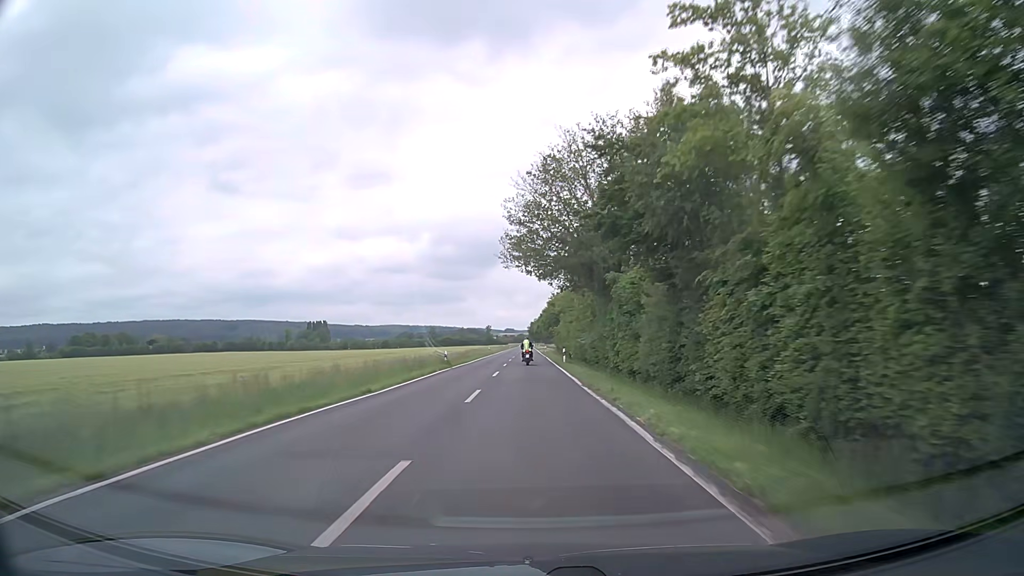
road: secondary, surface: asphalt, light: Day
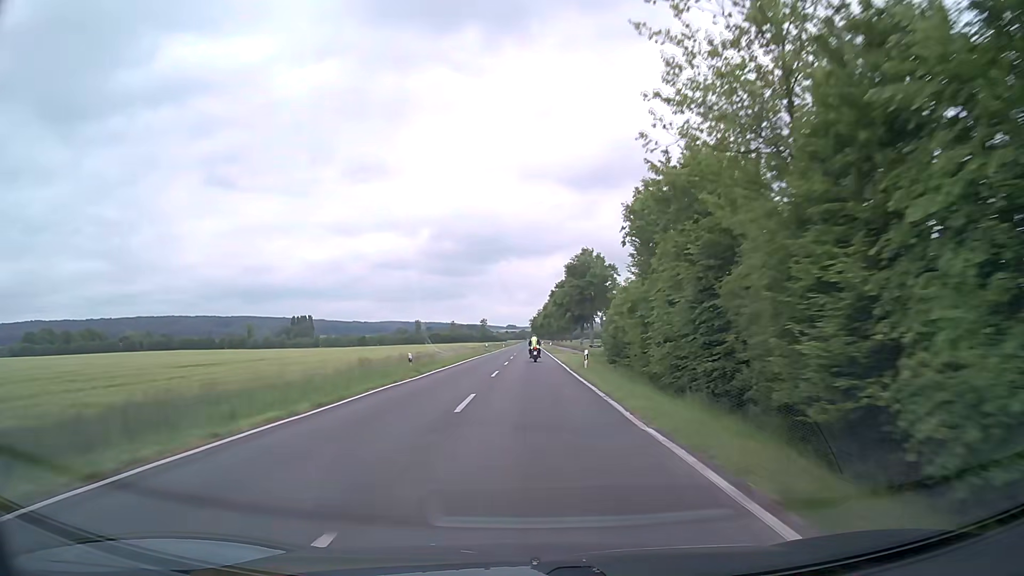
(+0.3, +62.9) m; 0°
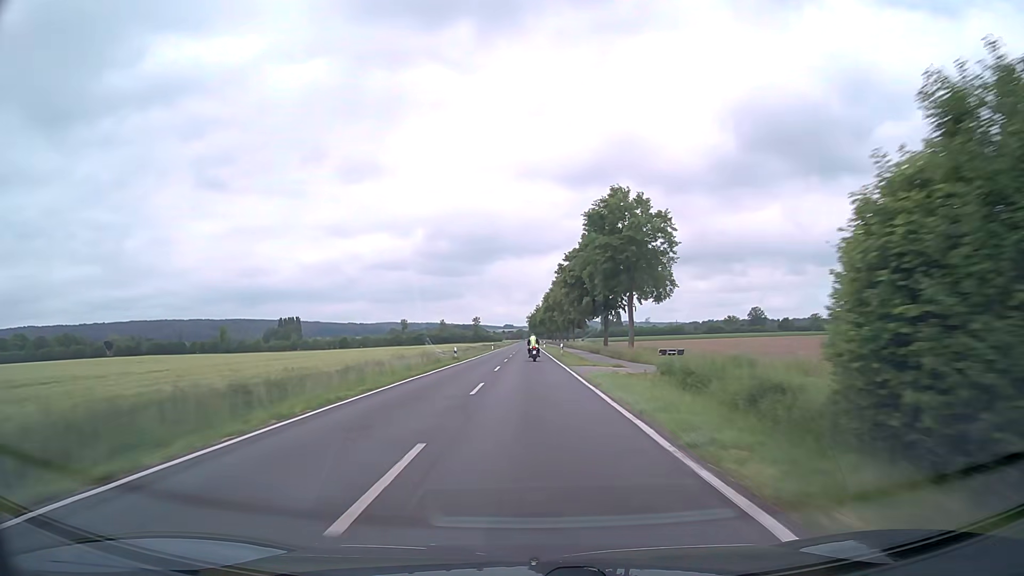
(0.0, +31.6) m; 0°
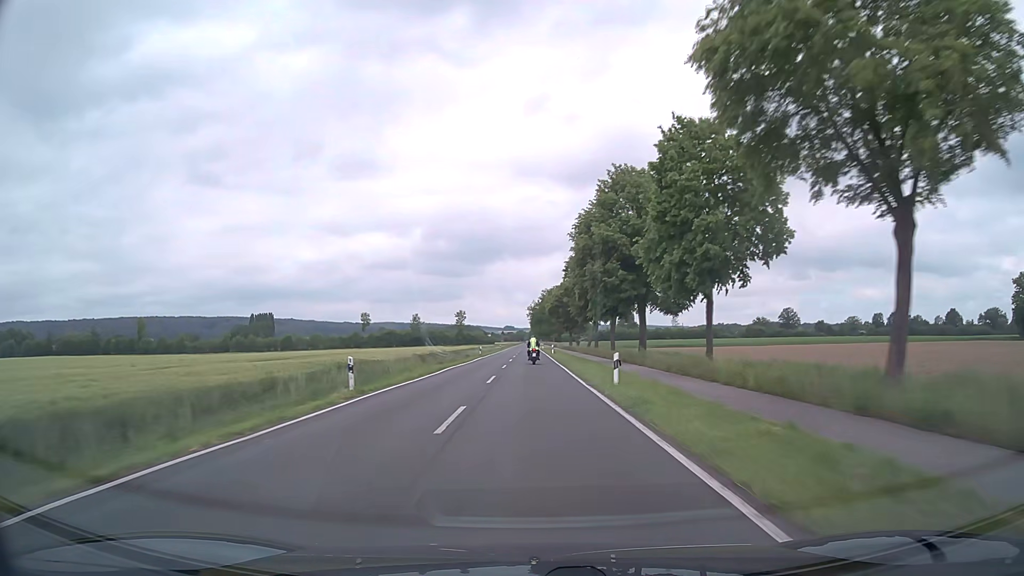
(-0.3, +78.9) m; 0°
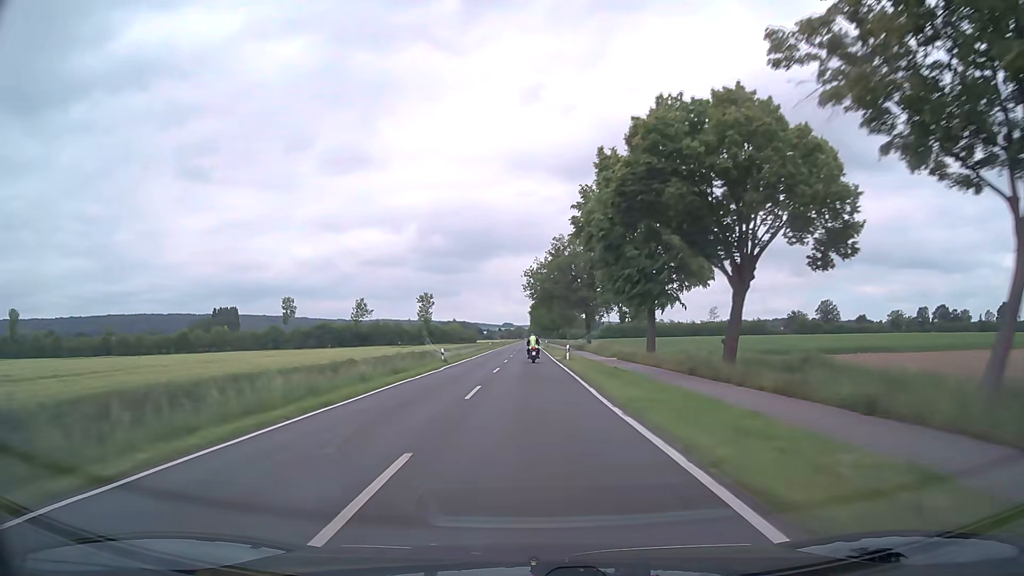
(+0.3, +78.3) m; 0°
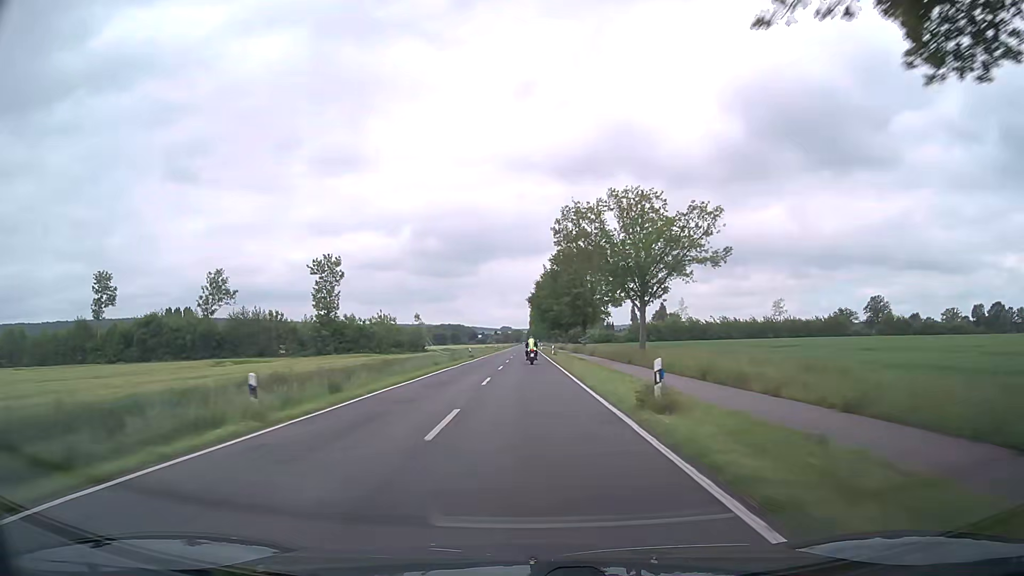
(0.0, +78.3) m; 0°
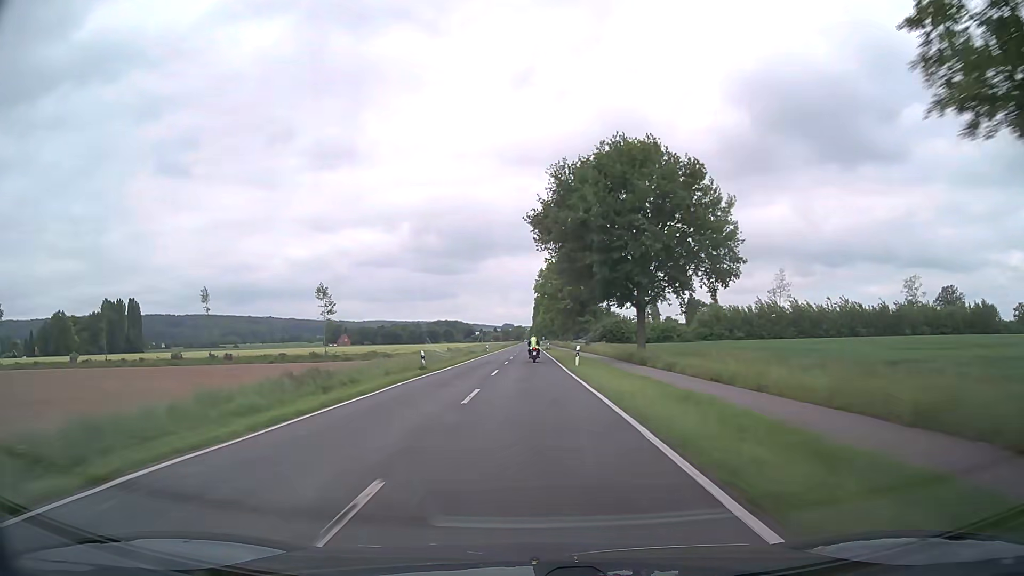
(-0.3, +78.9) m; 0°
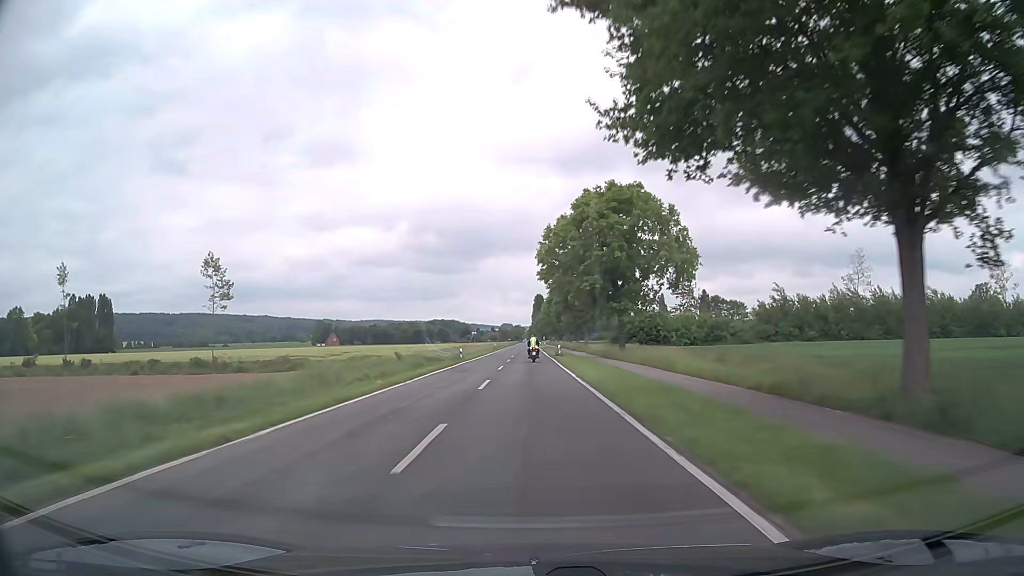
(0.0, +31.6) m; 0°
(0, +10) (0, +20) (0, +30) (0, +40) (0, +50) (0, +60) (0, +70) (0, +80) (0, +90) (0, +100) m
